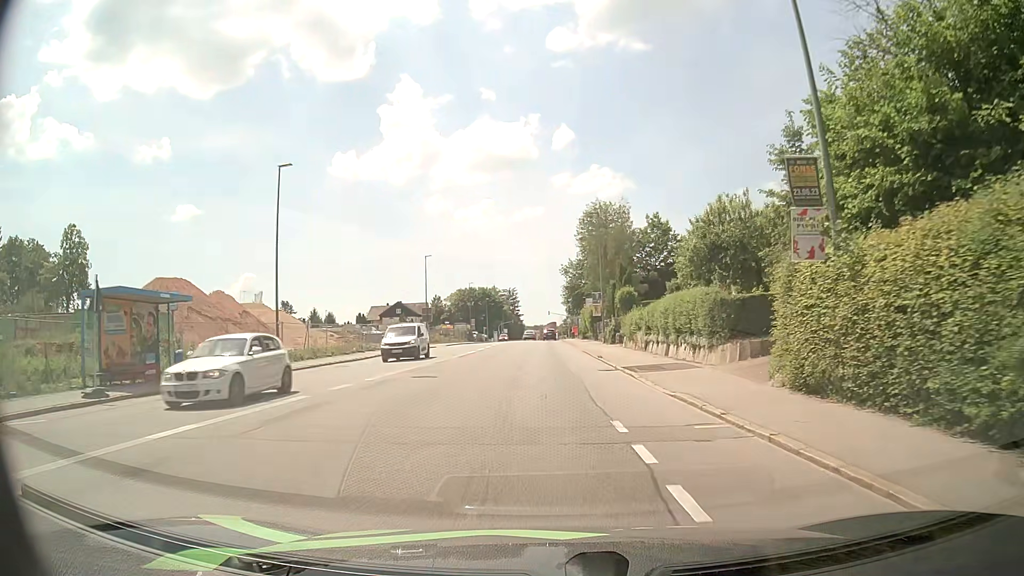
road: tertiary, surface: asphalt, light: Day
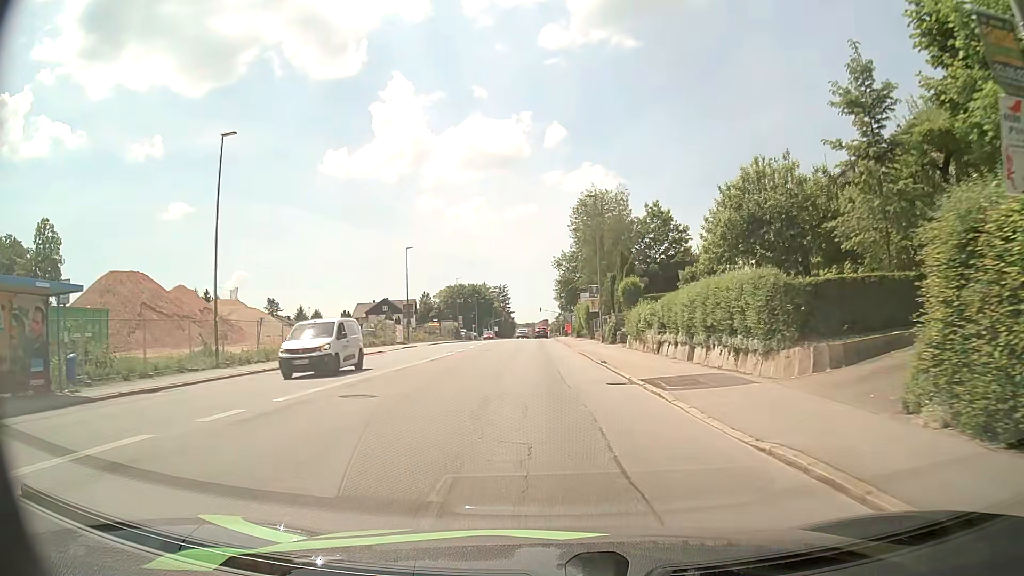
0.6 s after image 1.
(0.0, +6.0) m; 0°
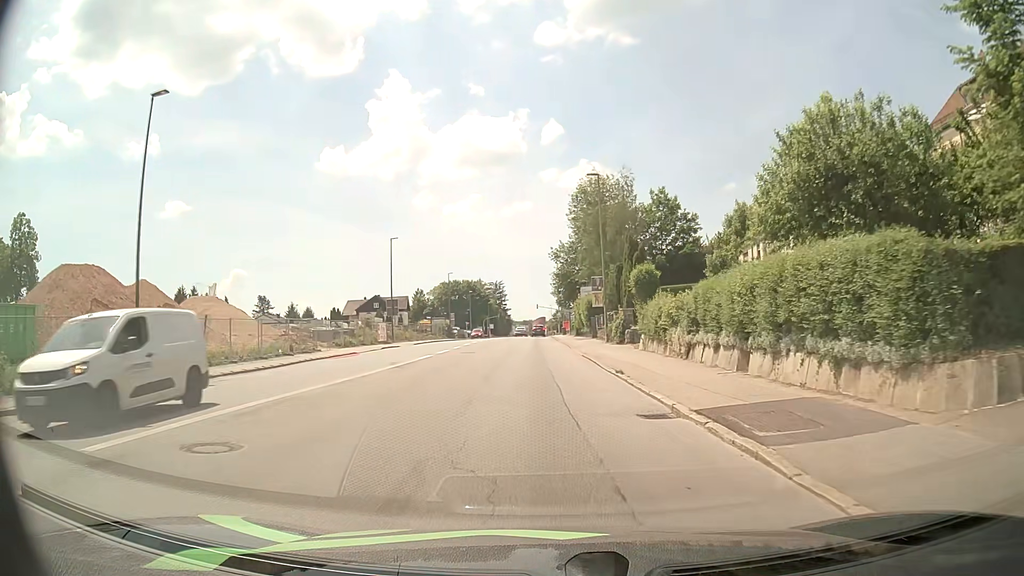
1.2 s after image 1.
(+0.1, +6.1) m; +1°
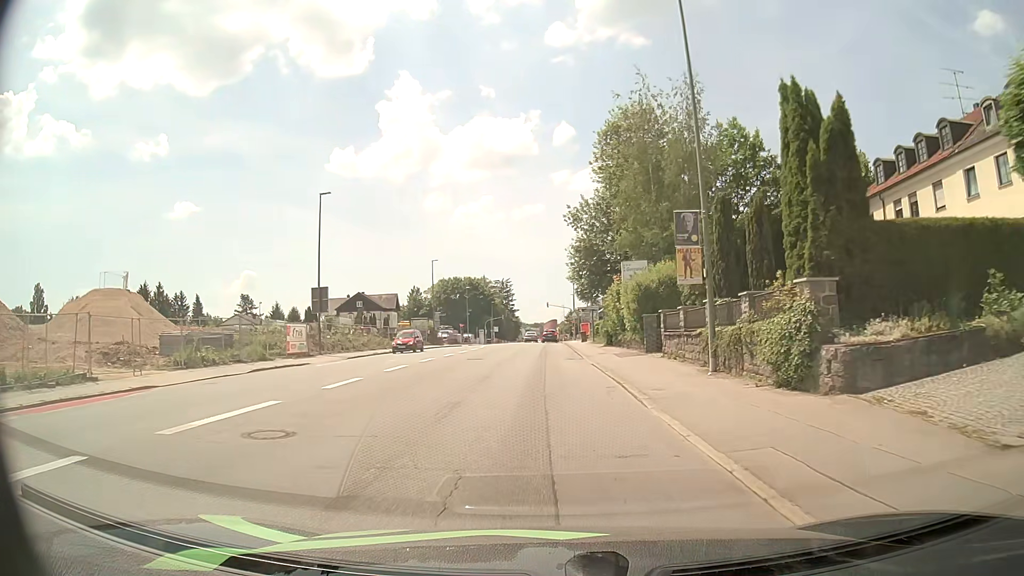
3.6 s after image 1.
(-0.2, +24.3) m; -1°
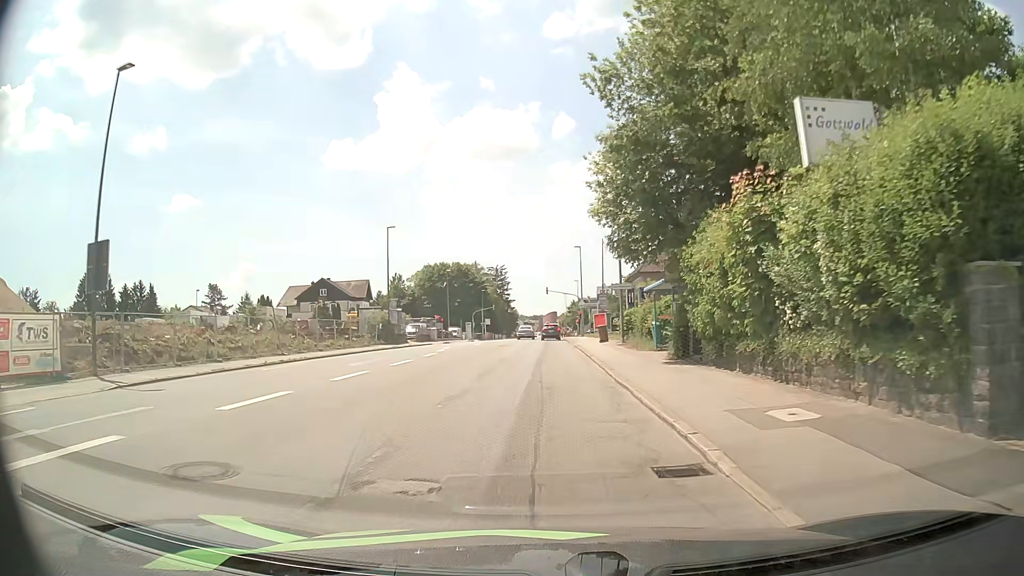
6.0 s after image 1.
(0.0, +23.0) m; 0°
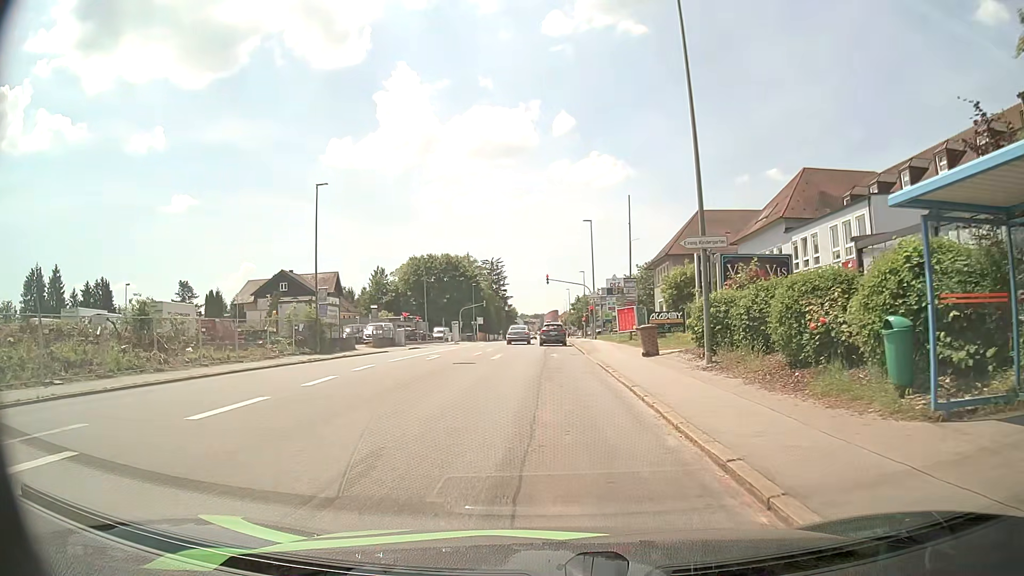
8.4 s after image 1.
(0.0, +18.6) m; 0°
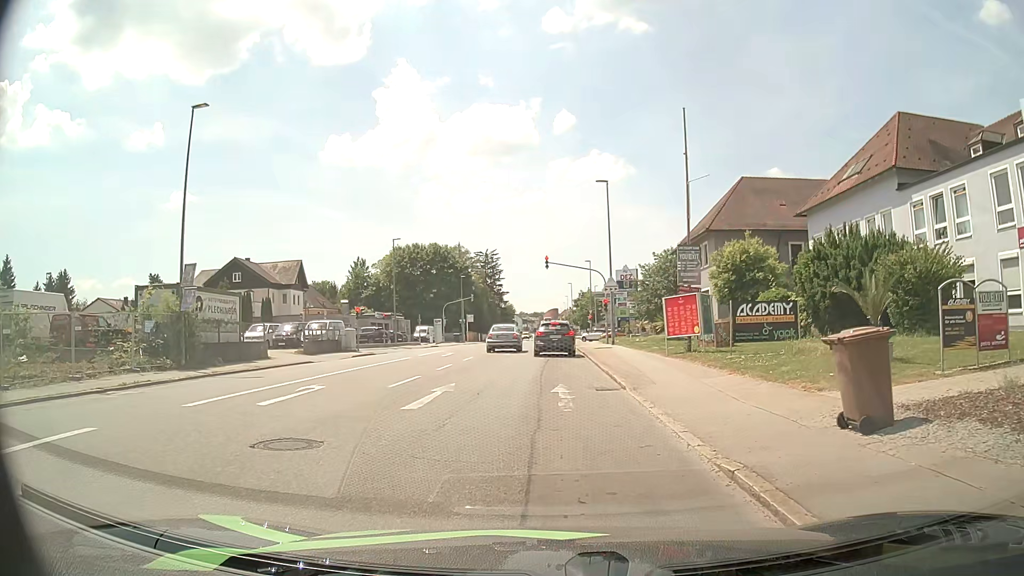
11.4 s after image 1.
(0.0, +15.7) m; +1°
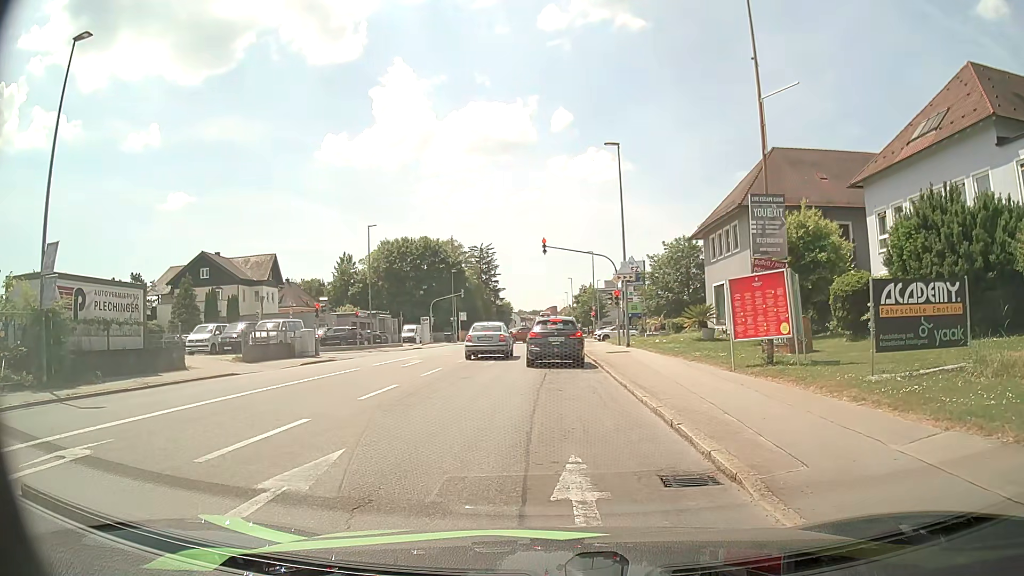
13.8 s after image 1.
(-0.1, +8.3) m; -1°
(0, +10) (0, +20) (+1, +30) (+1, +40) (+1, +50) (+1, +60) (+1, +70) (+1, +80) (+1, +90) (+1, +100) m
